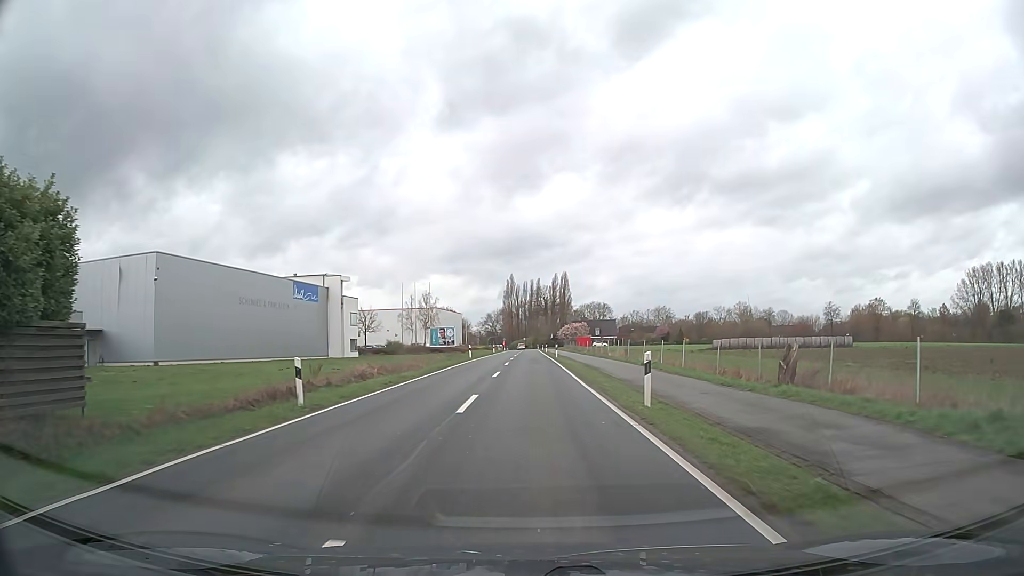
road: secondary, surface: asphalt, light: Day
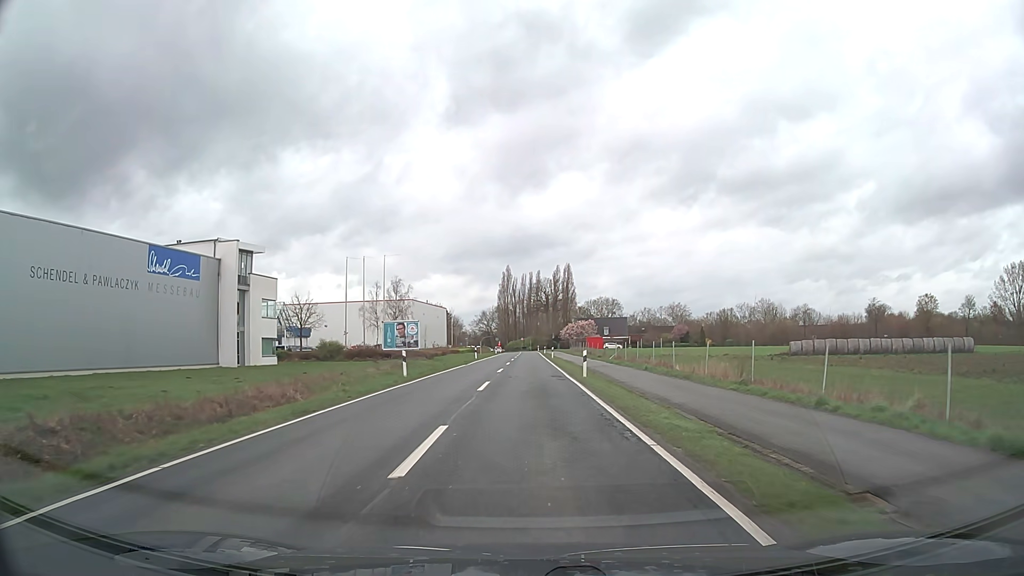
(0.0, +30.2) m; 0°
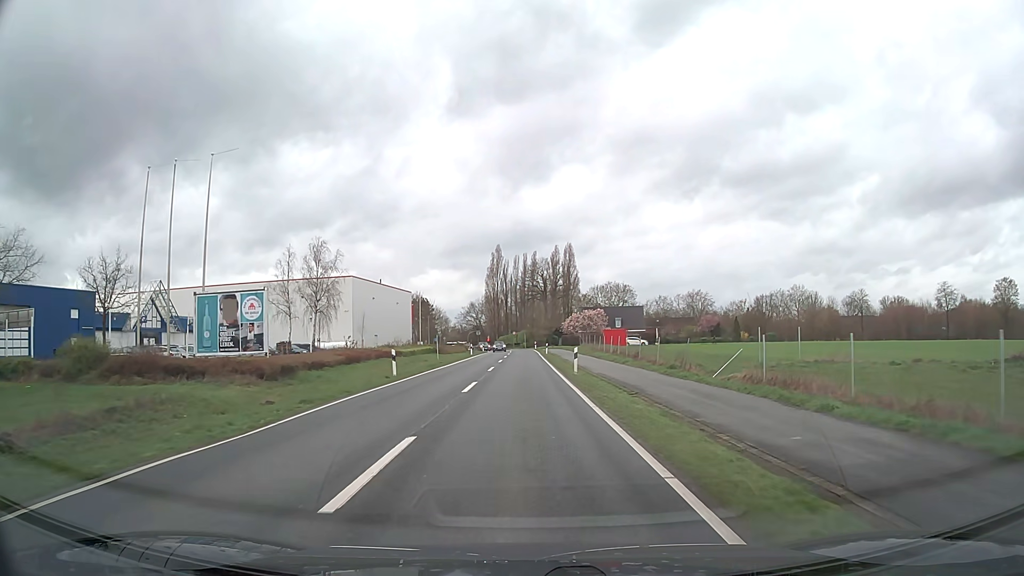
(+0.2, +37.9) m; +1°
(0, +10) (0, +20) (0, +30) (0, +40) (0, +50) (0, +60) (0, +70) (0, +80) (0, +90) (-1, +100) m
